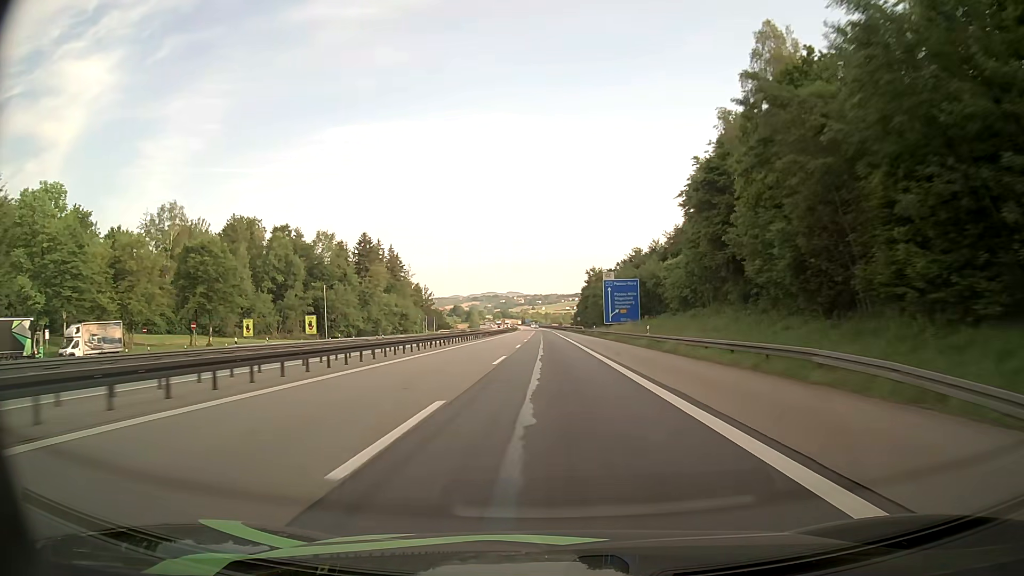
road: motorway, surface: asphalt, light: Day
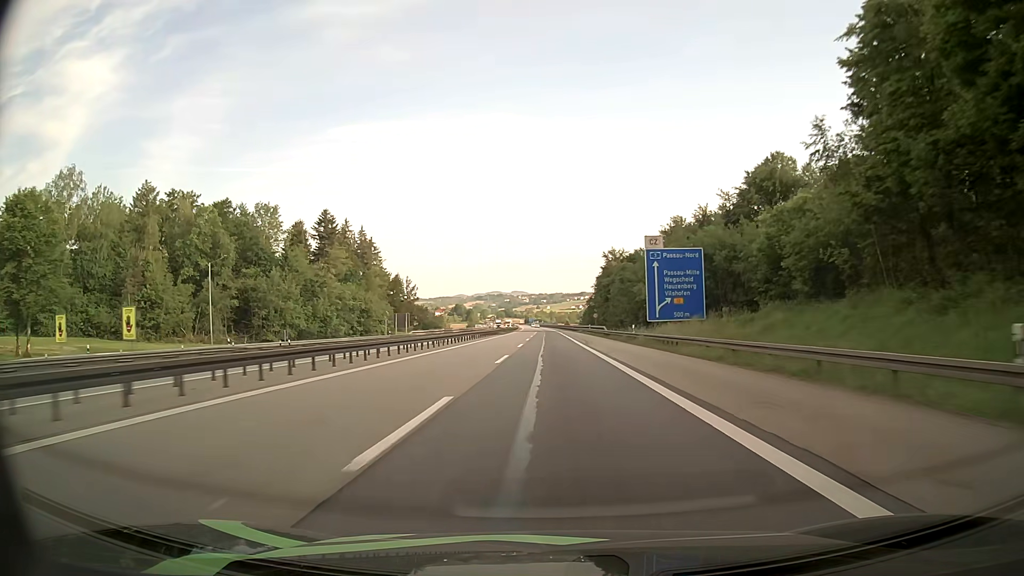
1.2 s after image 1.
(-0.2, +35.7) m; 0°
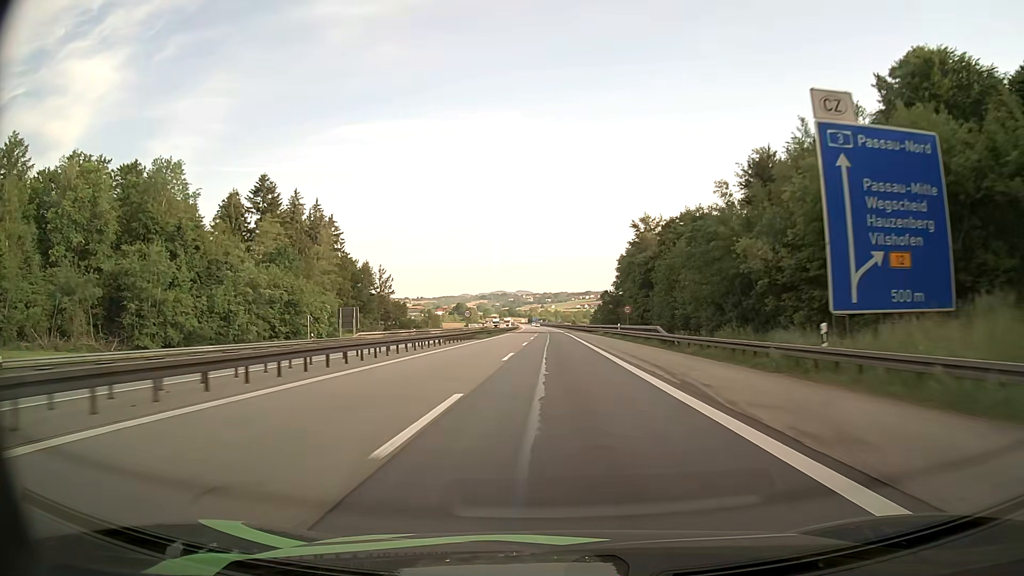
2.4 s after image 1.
(-0.2, +35.3) m; 0°
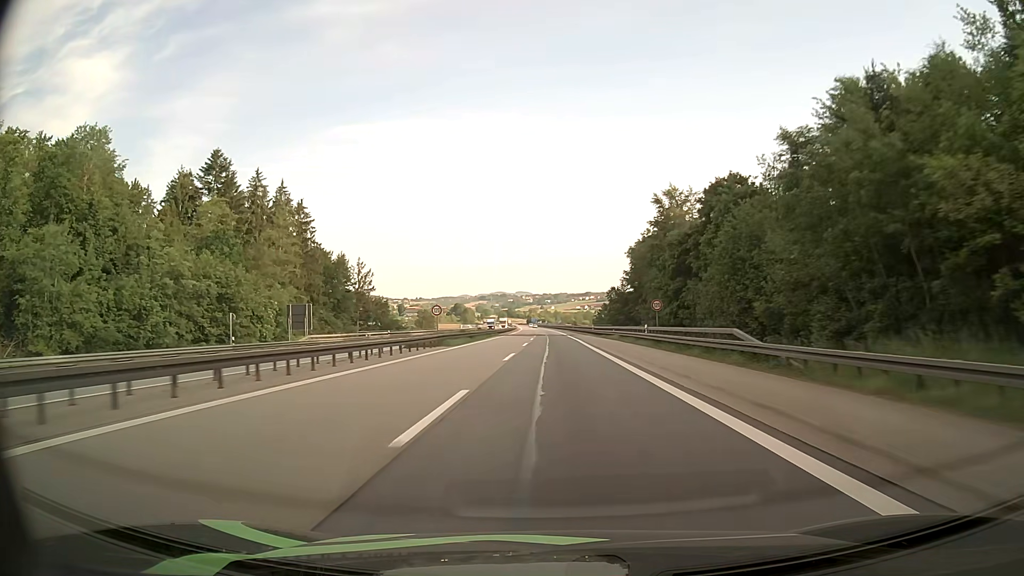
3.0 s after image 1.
(0.0, +17.5) m; 0°
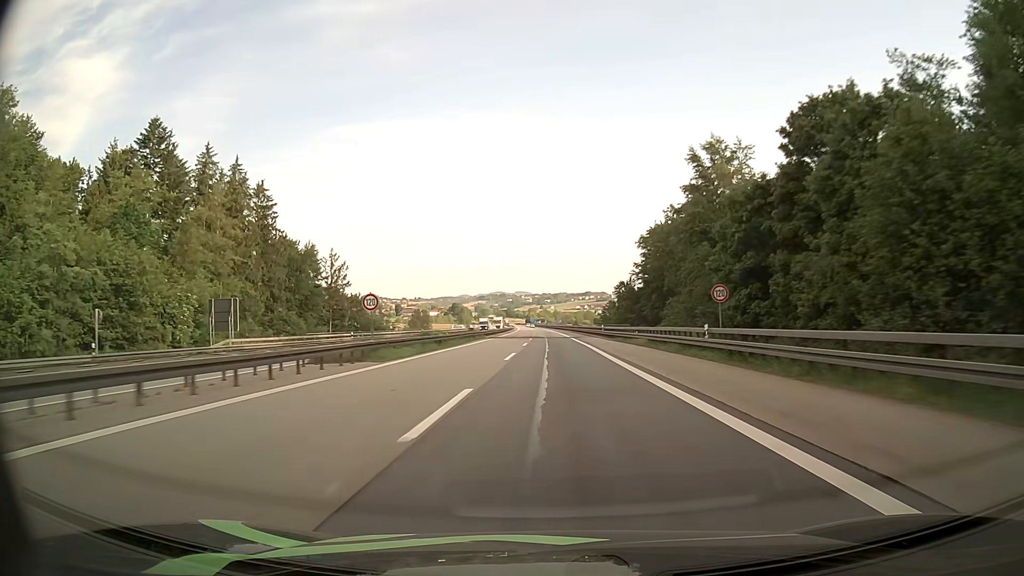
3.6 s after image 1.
(0.0, +17.3) m; 0°
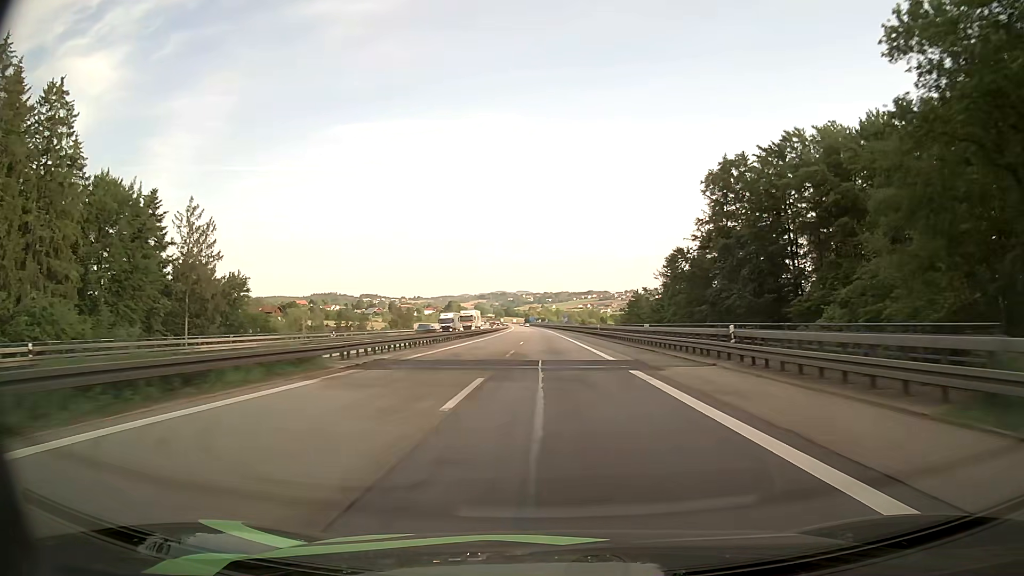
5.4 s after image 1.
(0.0, +51.1) m; 0°
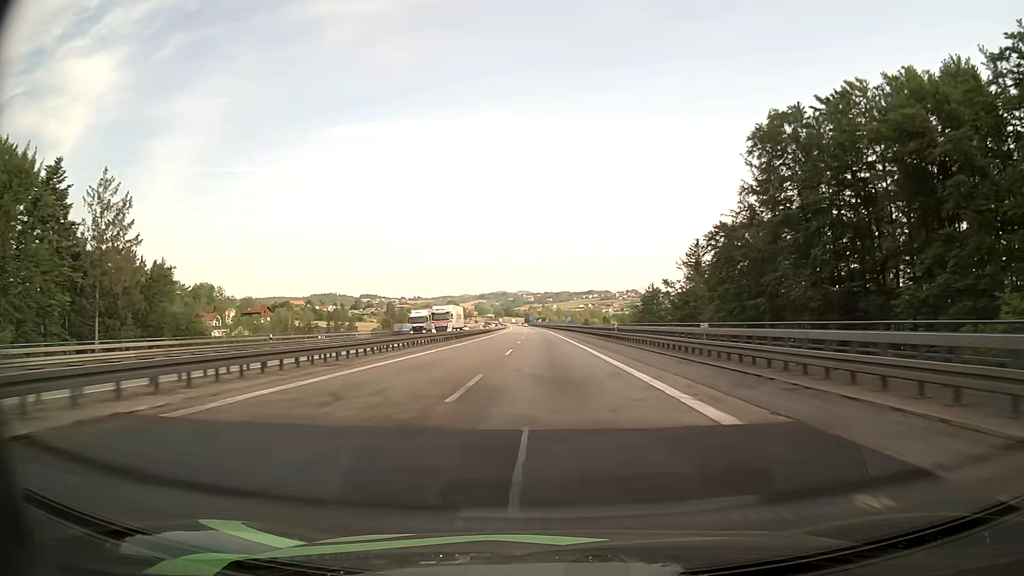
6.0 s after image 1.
(0.0, +16.8) m; 0°
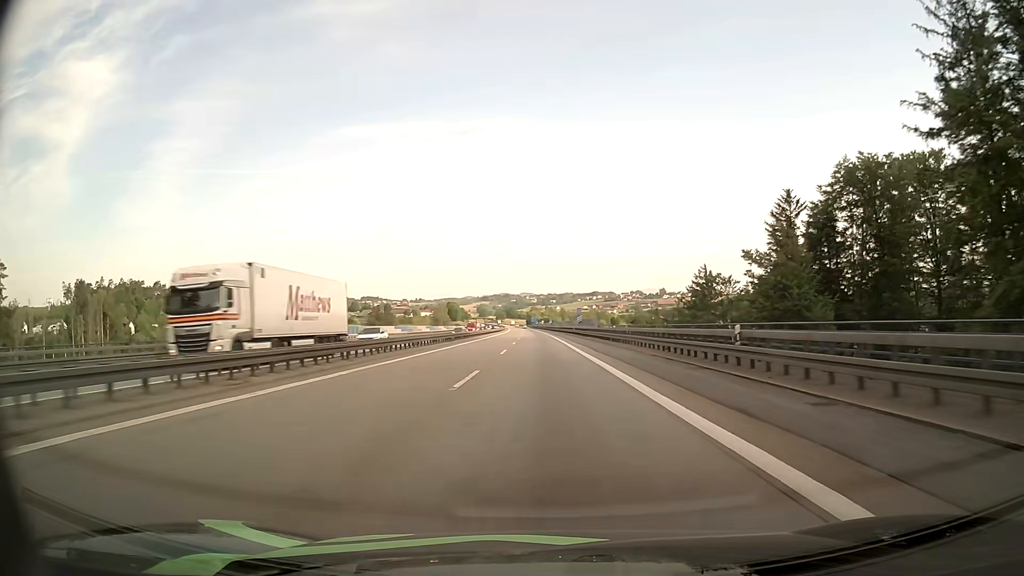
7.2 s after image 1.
(-0.1, +33.1) m; 0°
(0, +10) (0, +20) (0, +30) (0, +40) (-1, +50) (-1, +60) (-1, +70) (-1, +80) (-2, +90) (-2, +100) m
